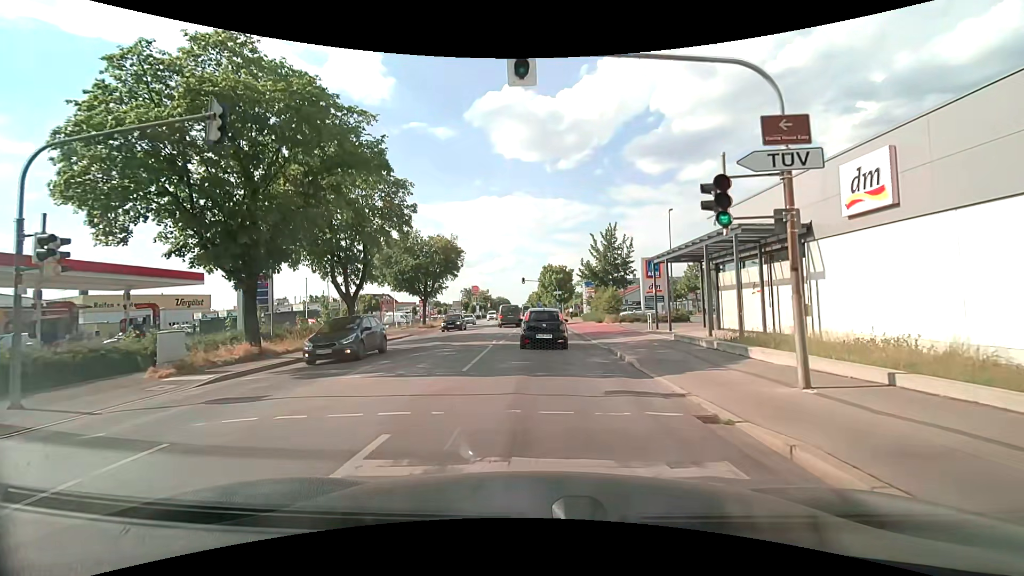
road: secondary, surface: asphalt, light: Day
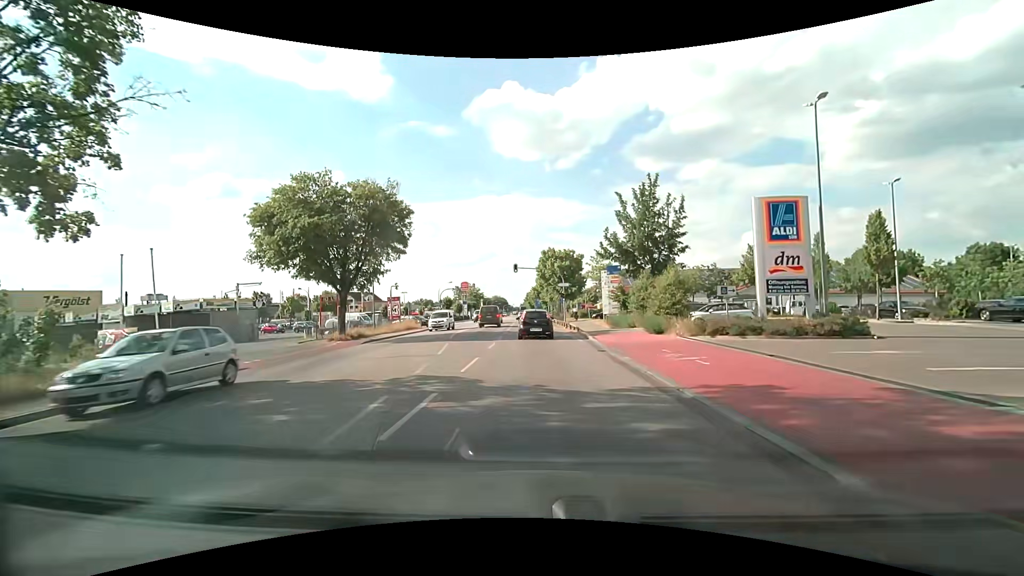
(+0.1, +22.5) m; 0°
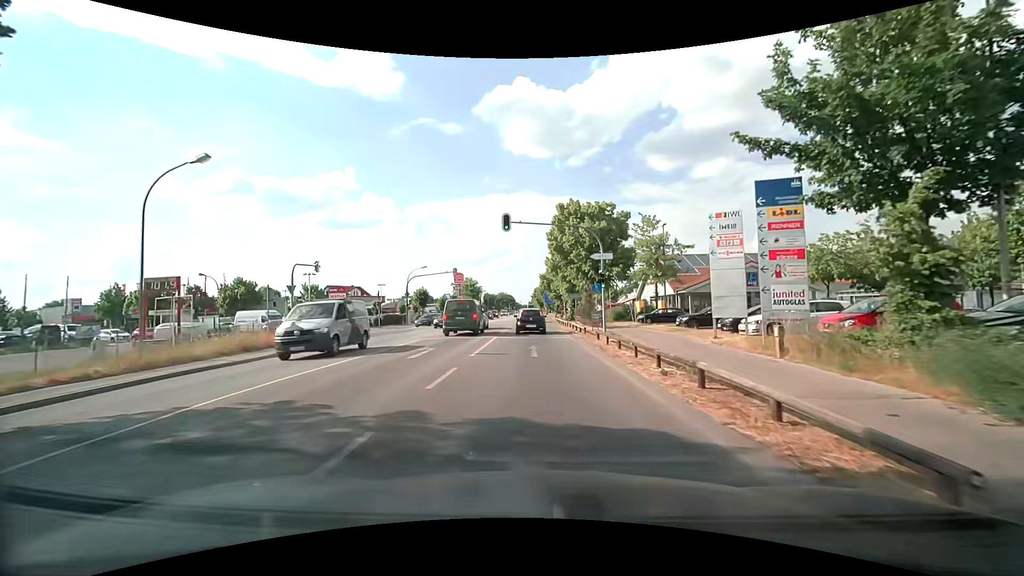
(-0.2, +28.3) m; -1°
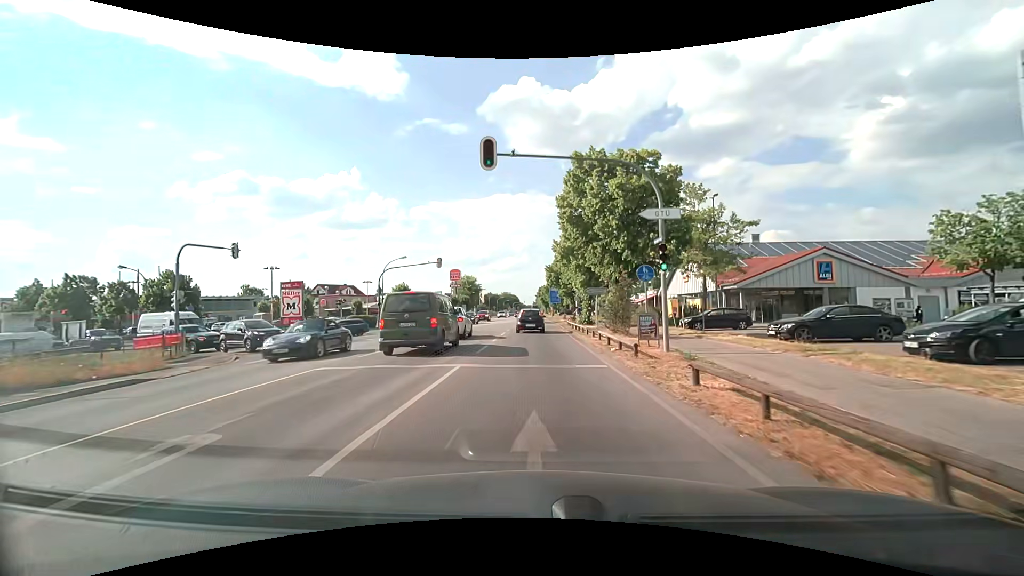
(0.0, +12.5) m; 0°
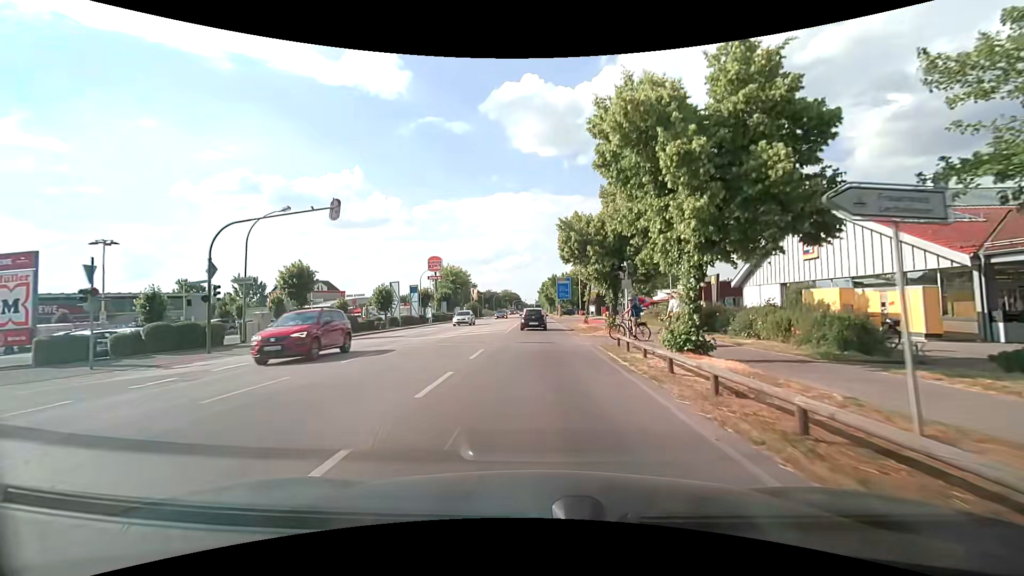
(-0.2, +26.0) m; -1°
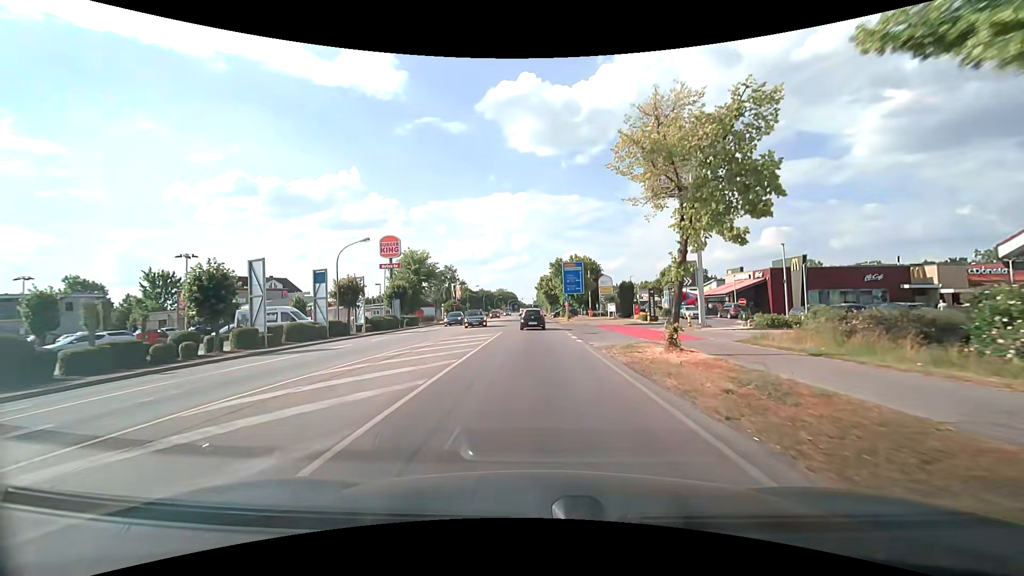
(+0.2, +26.4) m; +1°
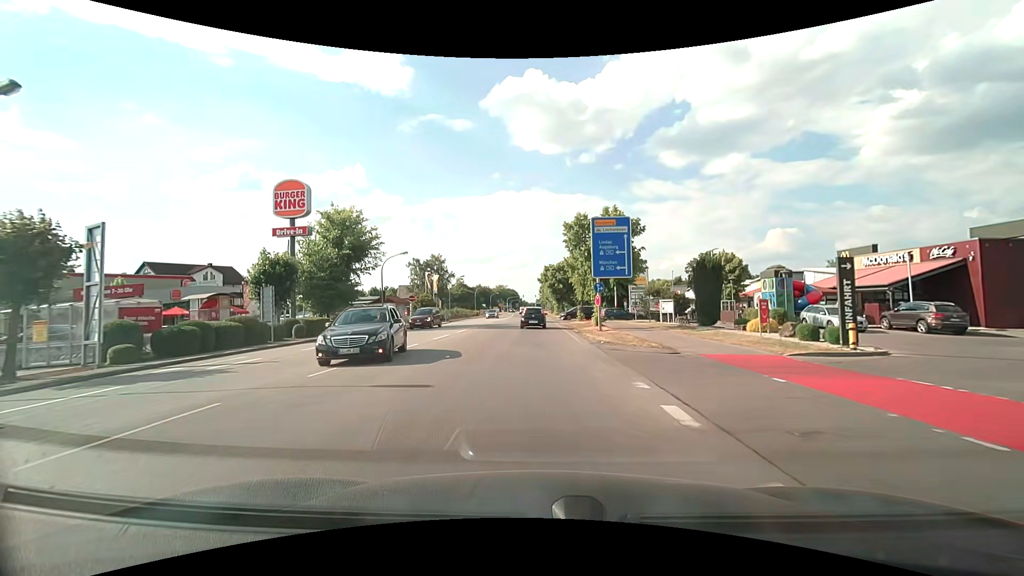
(-0.1, +26.8) m; -1°
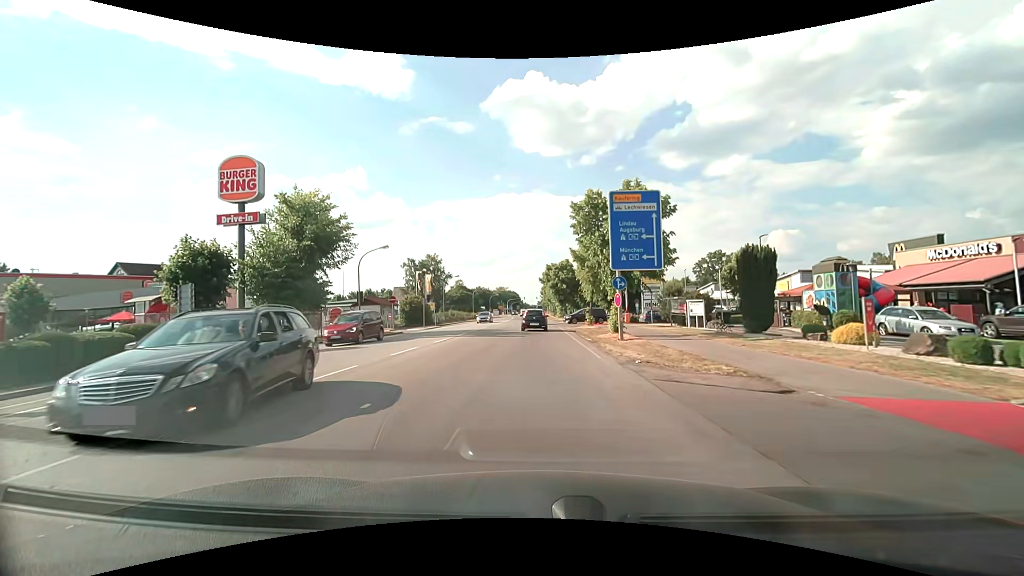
(0.0, +6.8) m; 0°
(0, +10) (0, +20) (0, +30) (0, +40) (0, +50) (0, +60) (0, +70) (0, +80) (0, +90) (0, +100) m
